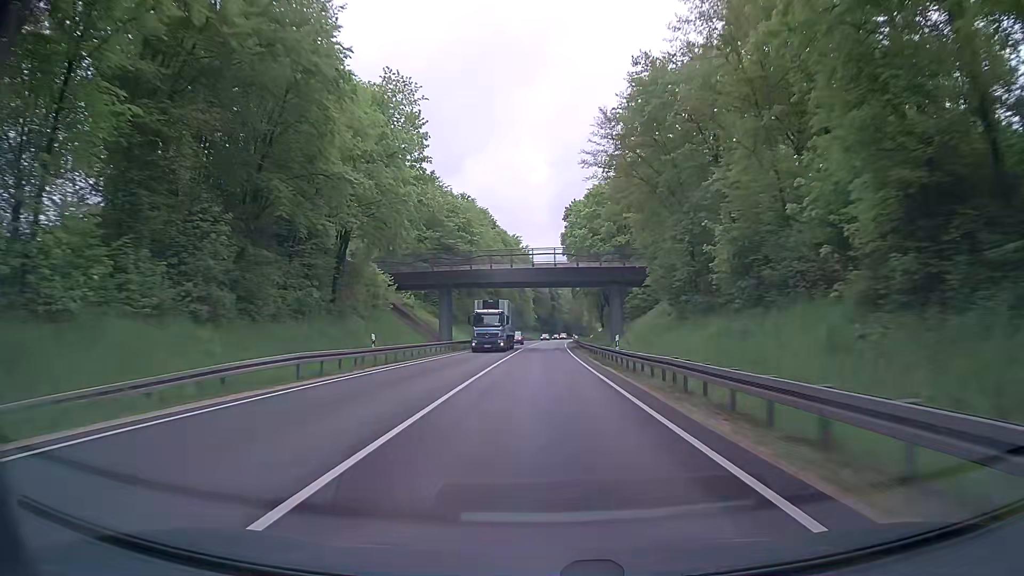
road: trunk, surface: asphalt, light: Day
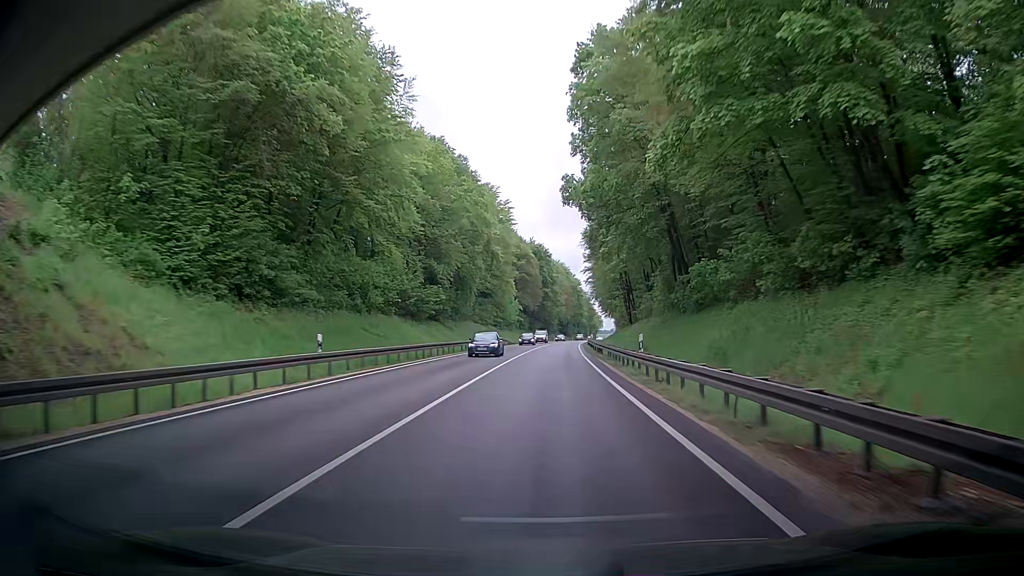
(+0.3, +63.1) m; 0°
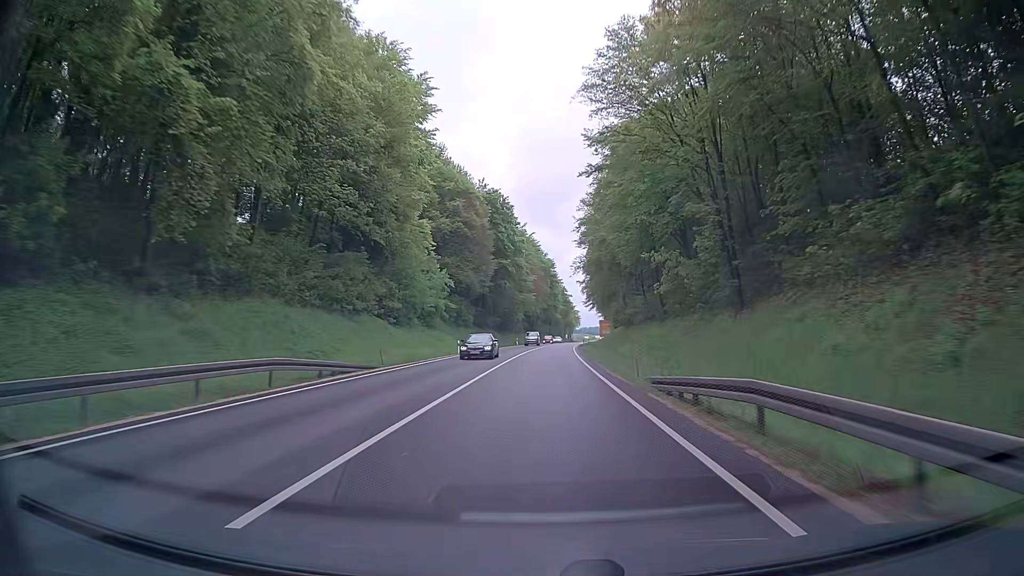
(+2.0, +63.2) m; +3°
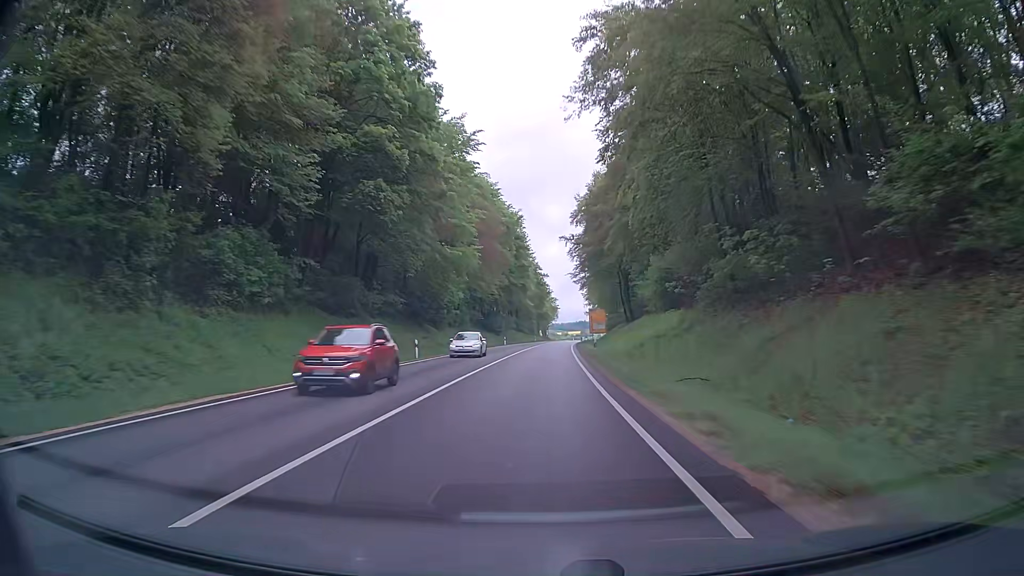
(+1.6, +63.4) m; +2°
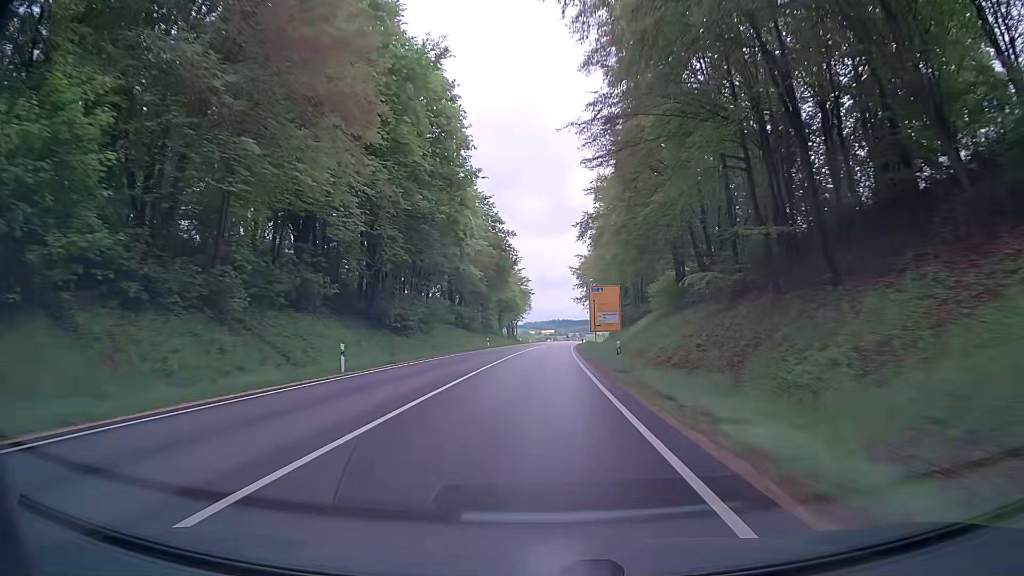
(+1.7, +63.4) m; +2°
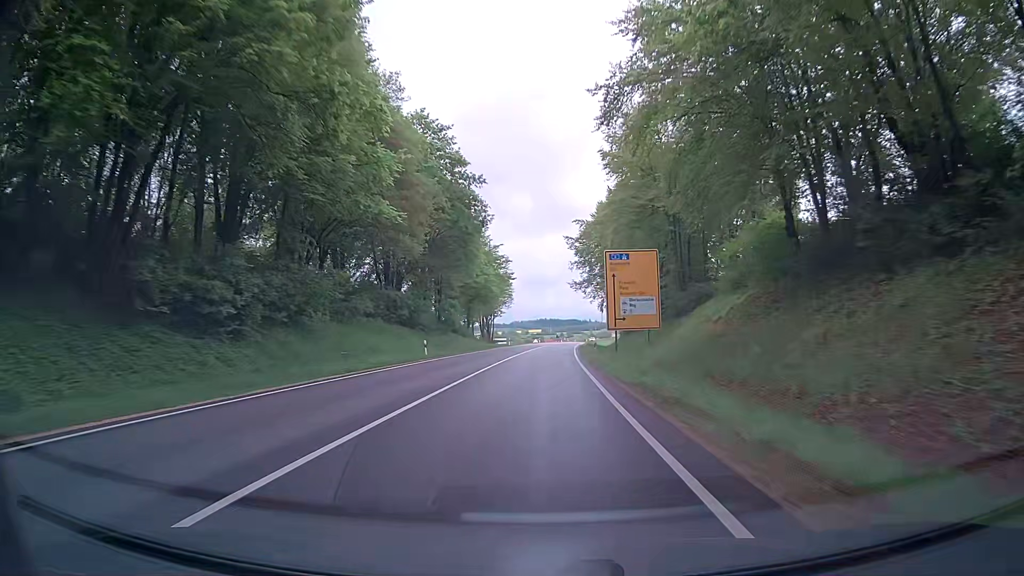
(+0.4, +31.7) m; +1°
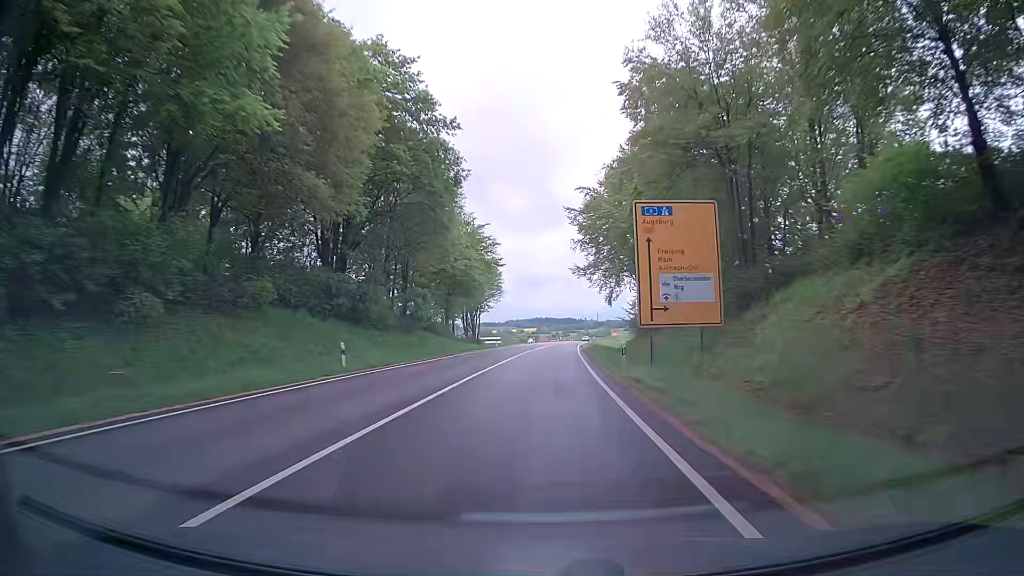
(+0.1, +15.9) m; +1°
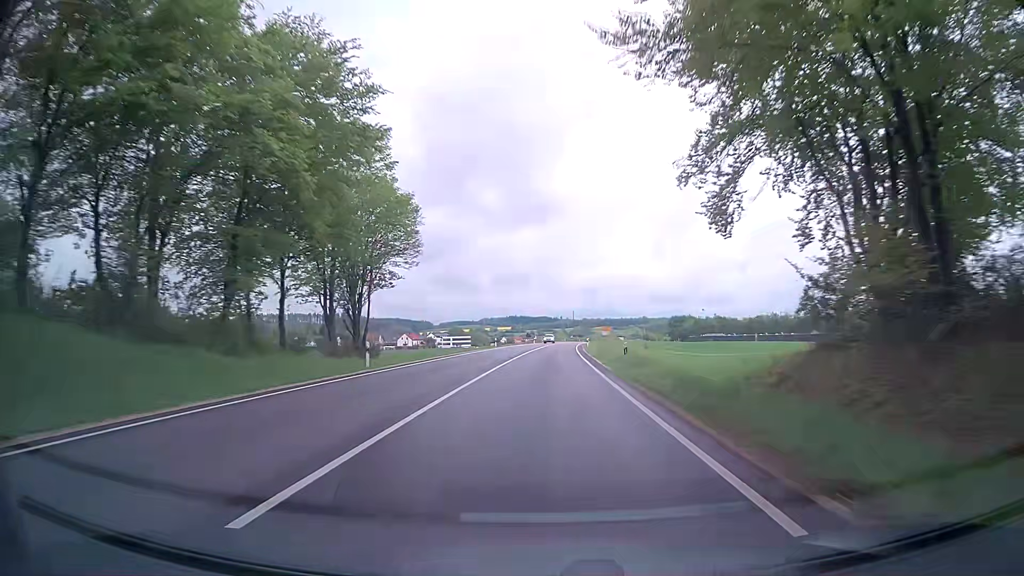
(+0.5, +47.6) m; +2°
(0, +10) (0, +20) (0, +30) (+1, +40) (+1, +50) (+1, +60) (+2, +70) (+2, +80) (+3, +90) (+4, +100) m
